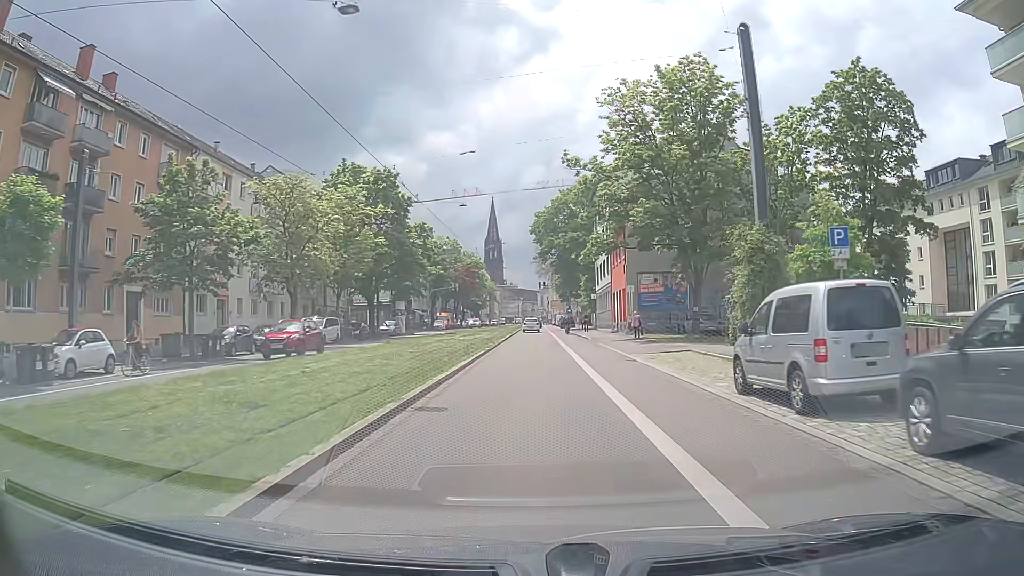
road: primary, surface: asphalt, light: Day
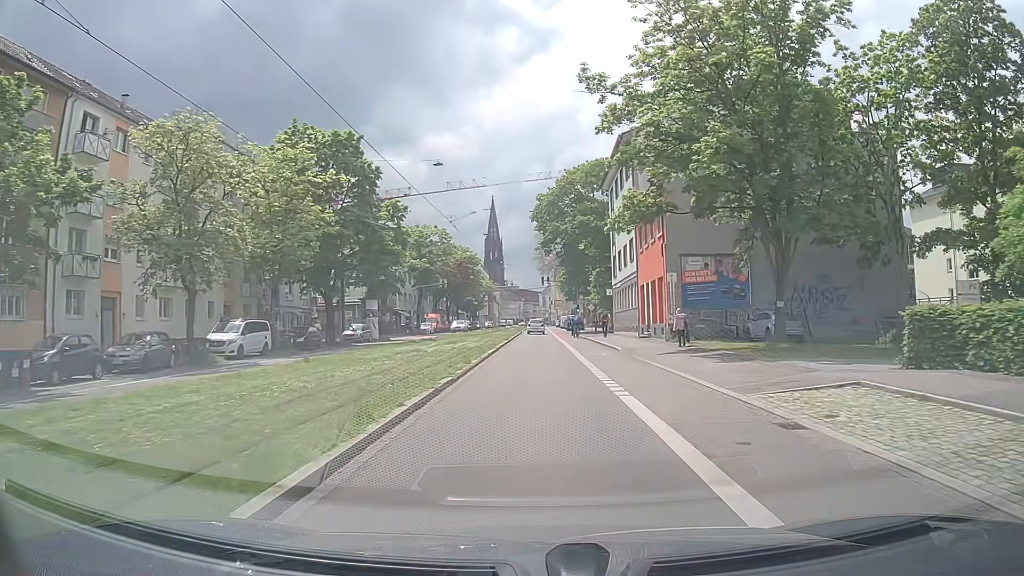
(-0.1, +13.7) m; -1°
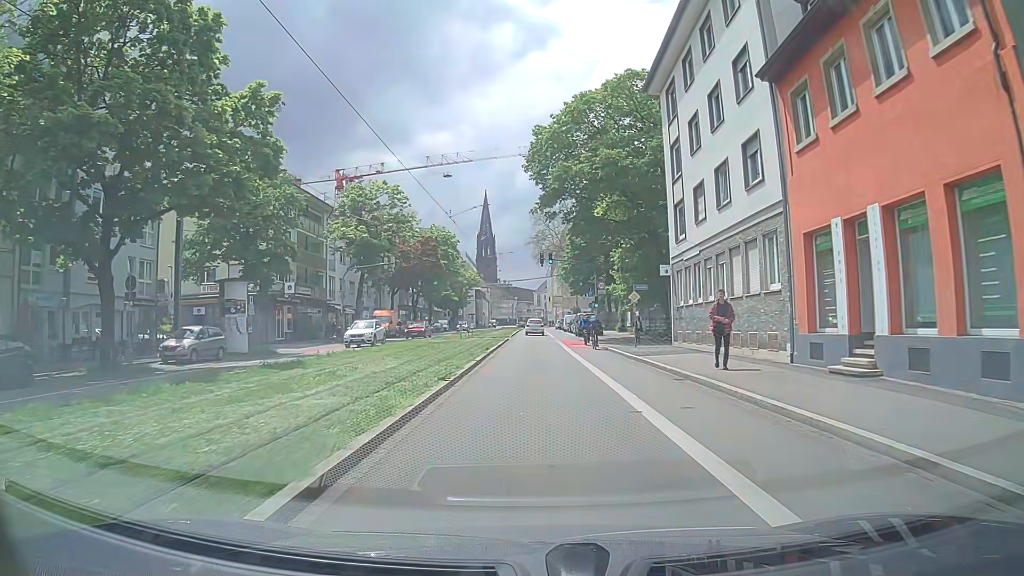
(+0.3, +27.2) m; +1°
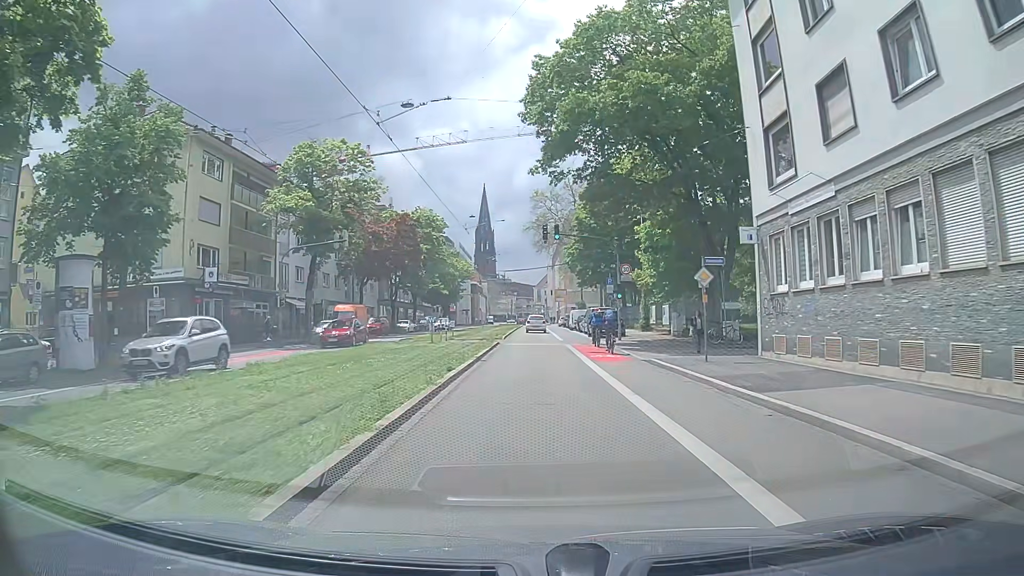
(+0.1, +12.9) m; 0°
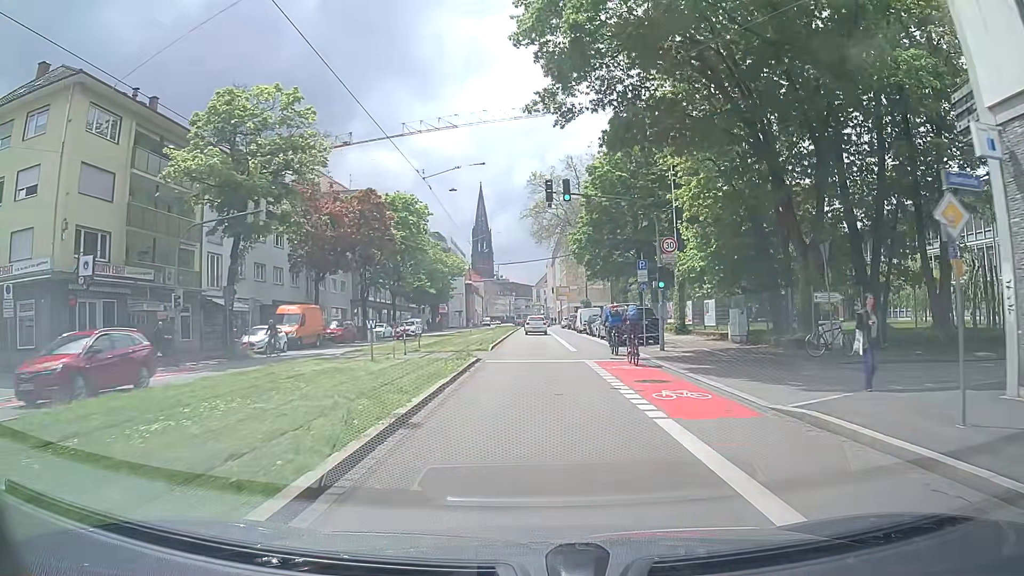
(+0.1, +12.0) m; +1°
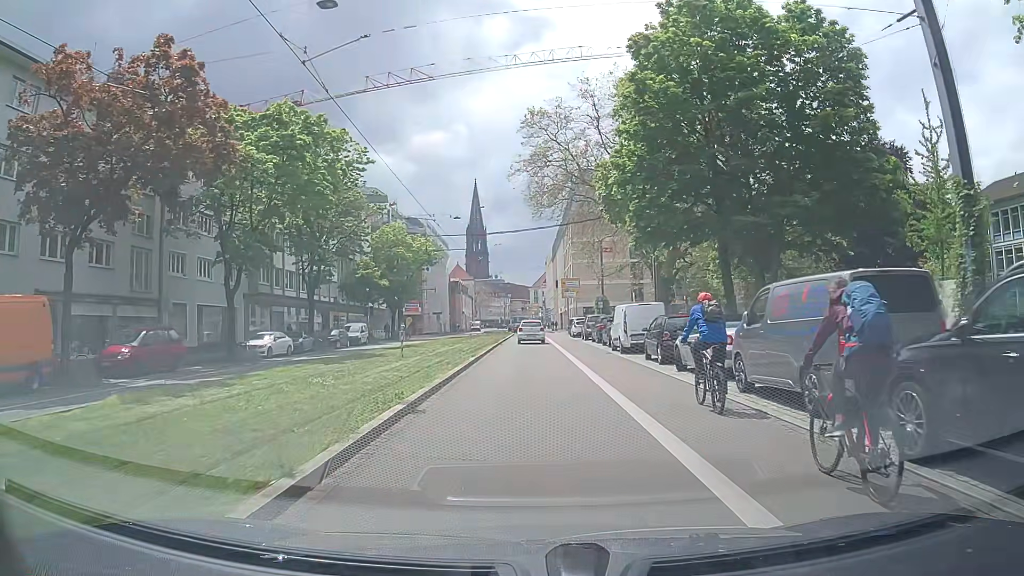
(+0.1, +26.8) m; 0°
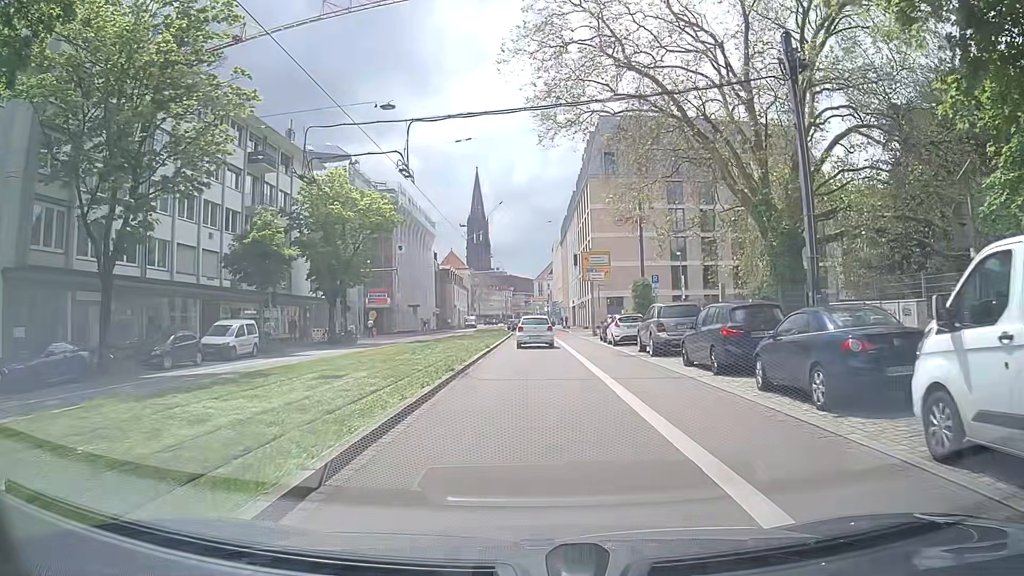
(-0.1, +24.4) m; -1°
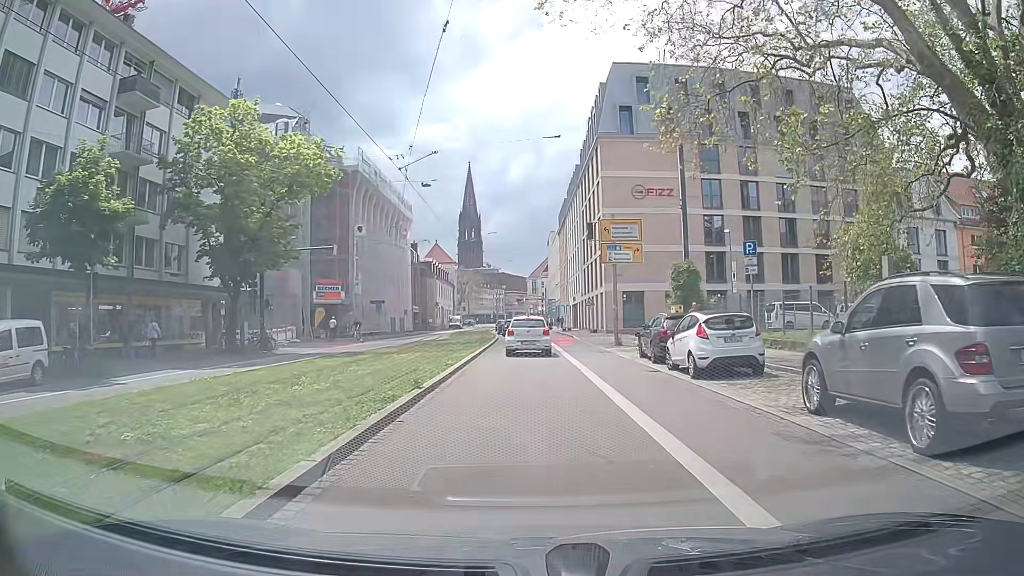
(+0.3, +16.2) m; +2°
(0, +10) (0, +20) (0, +30) (-1, +40) (-1, +50) (-1, +60) (-1, +70) (-1, +80) (-1, +90) (-2, +100) m
